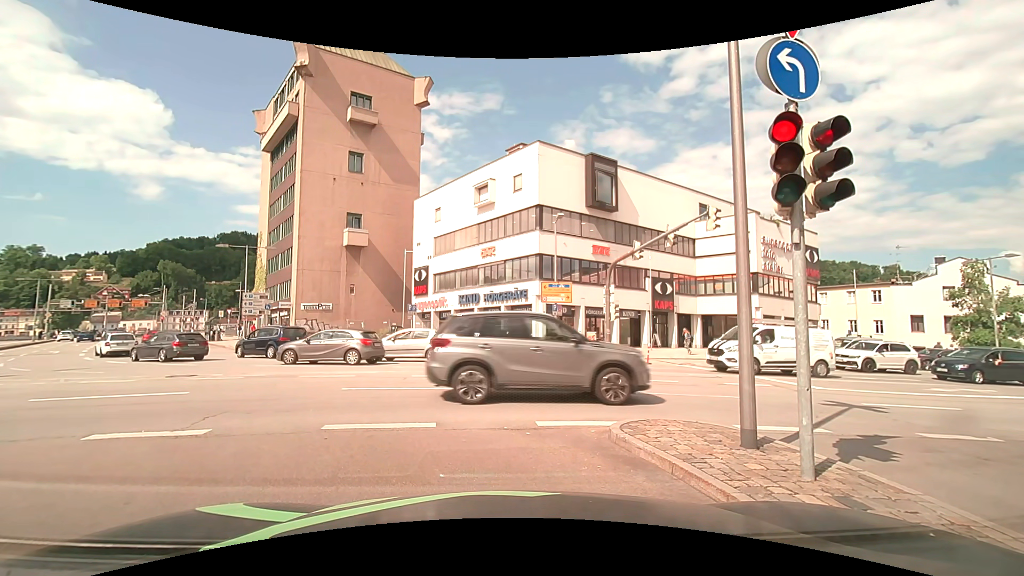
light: Day
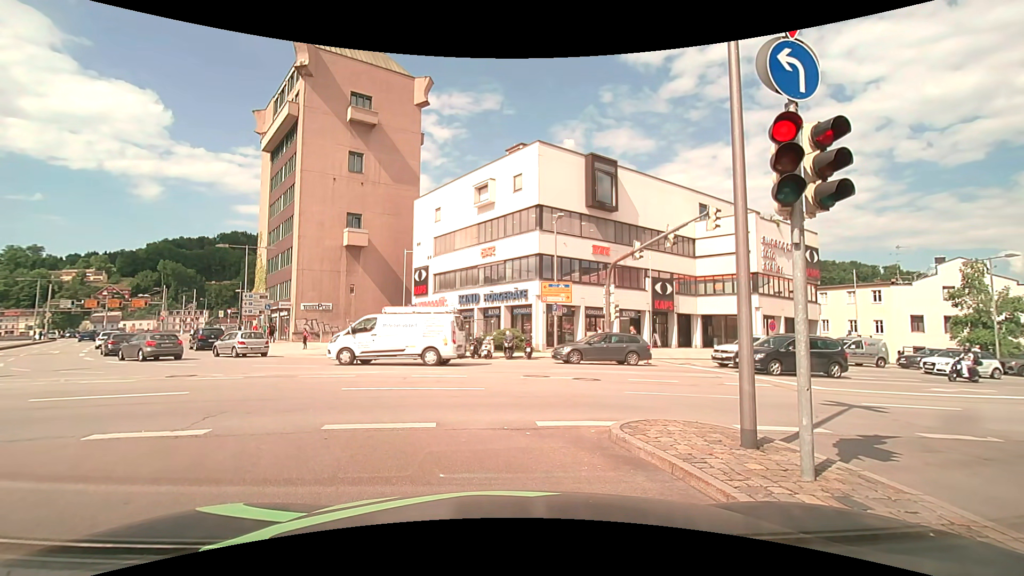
(0.0, 0.0) m; 0°
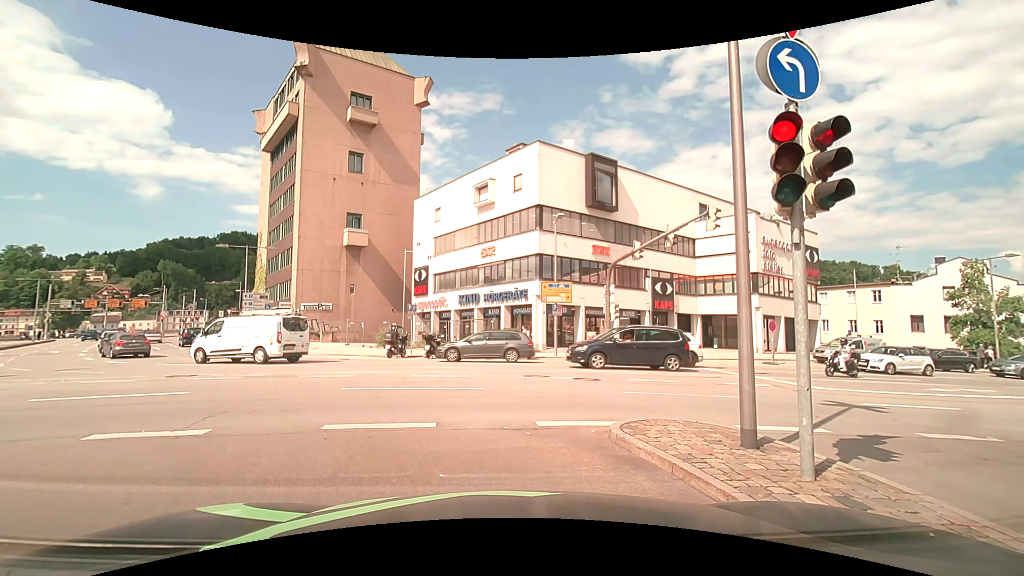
(0.0, 0.0) m; 0°
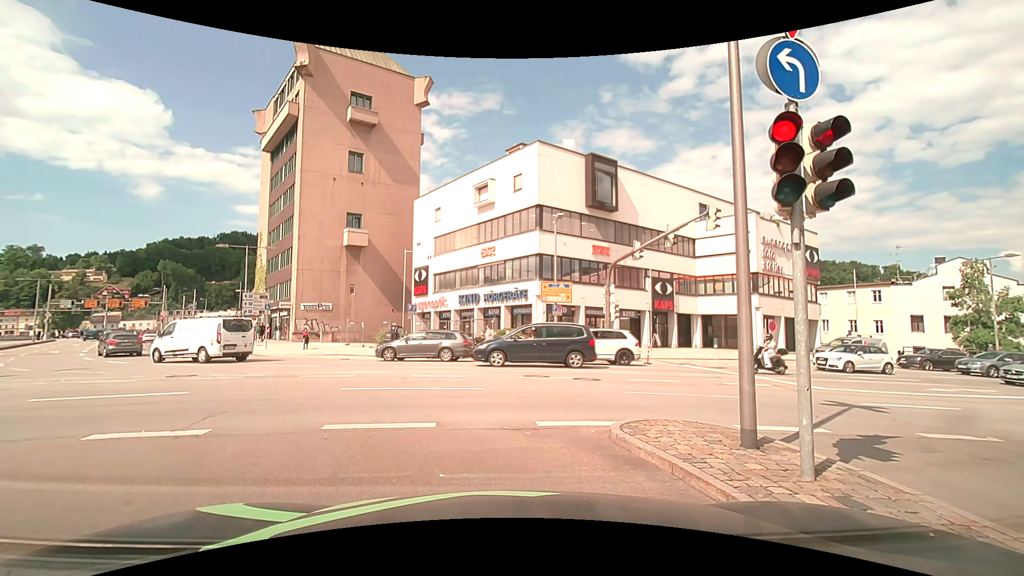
(0.0, 0.0) m; 0°
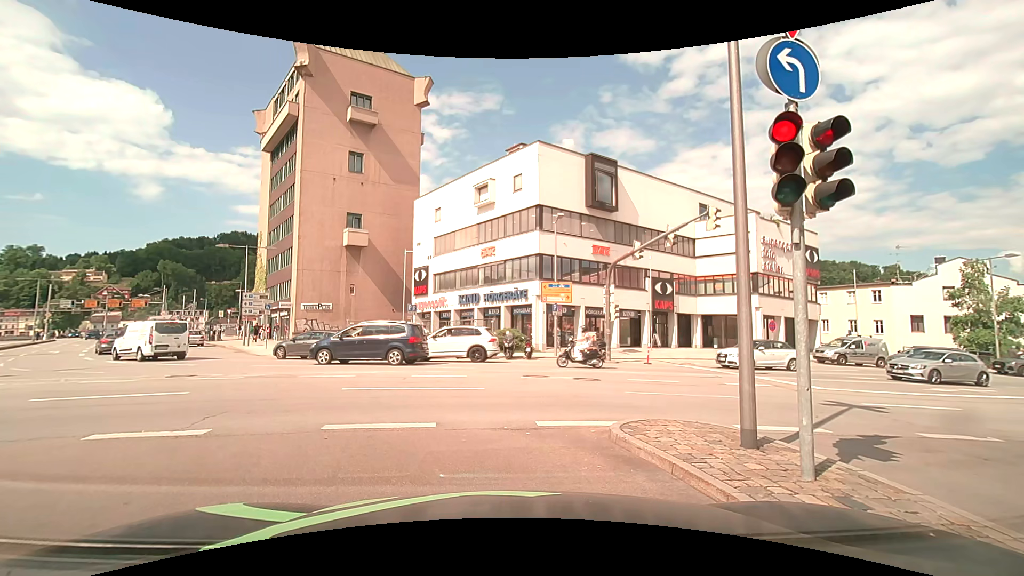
(0.0, 0.0) m; 0°
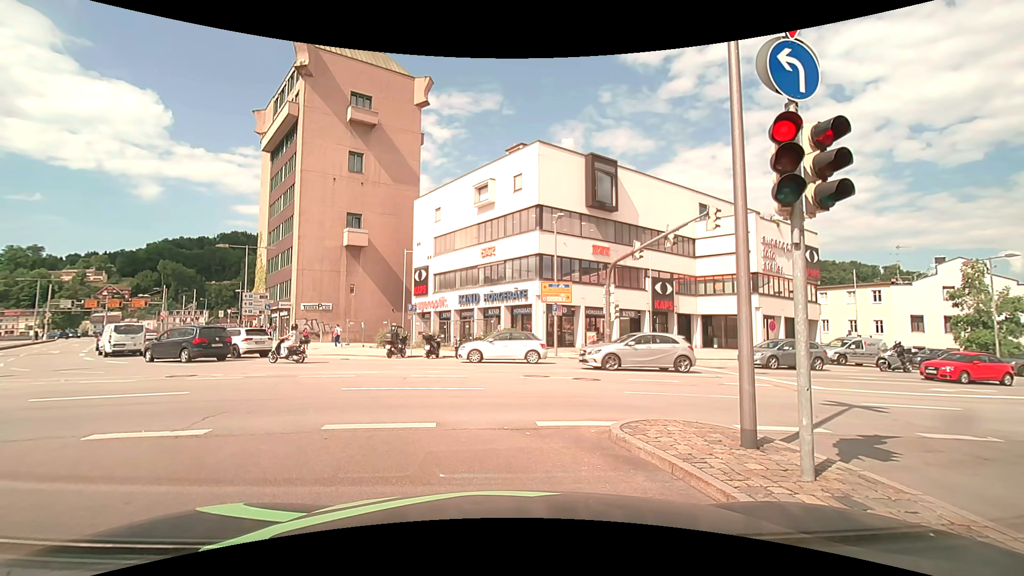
(0.0, 0.0) m; 0°
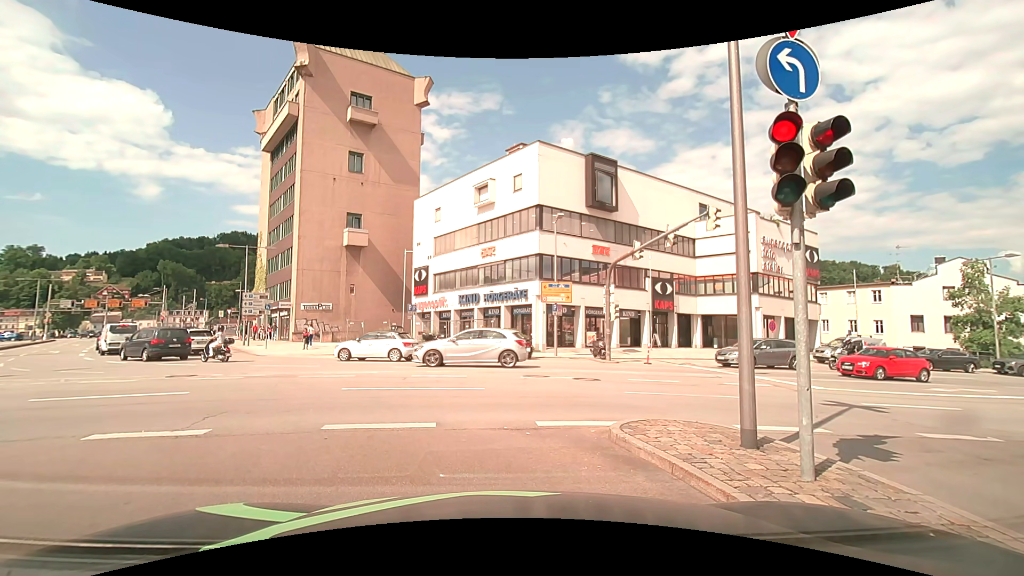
(0.0, 0.0) m; 0°
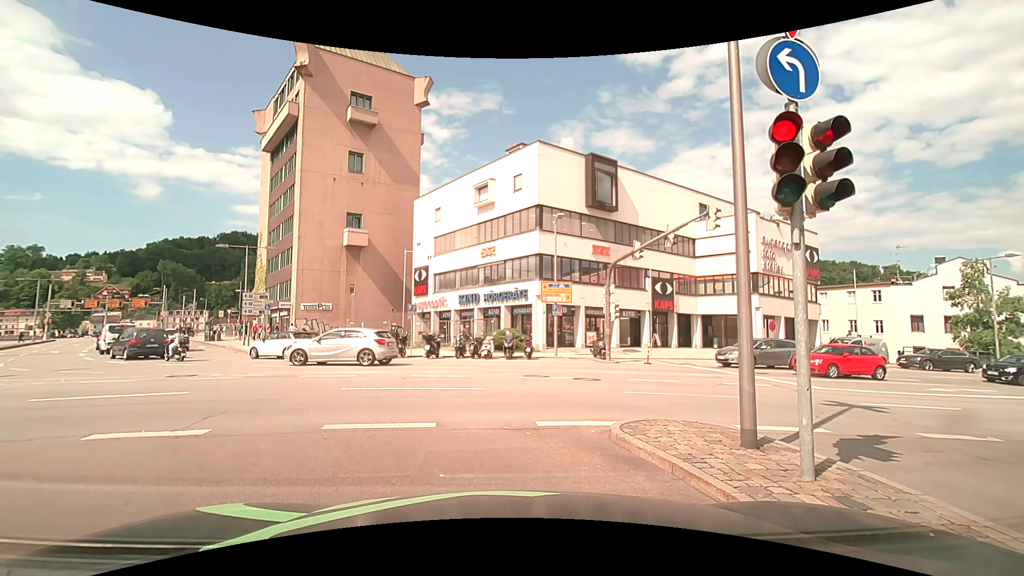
(0.0, 0.0) m; 0°
